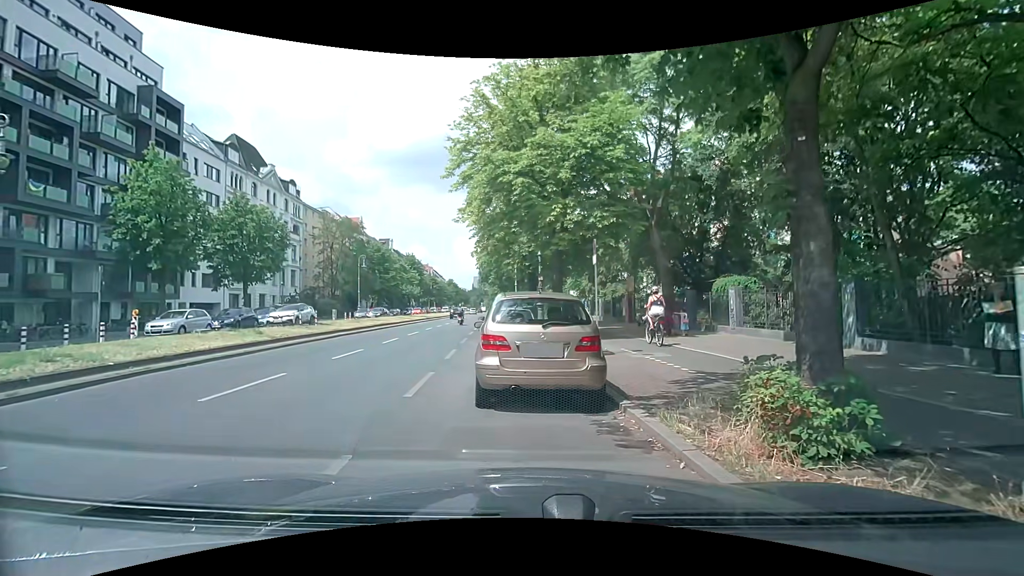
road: secondary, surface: asphalt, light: Day
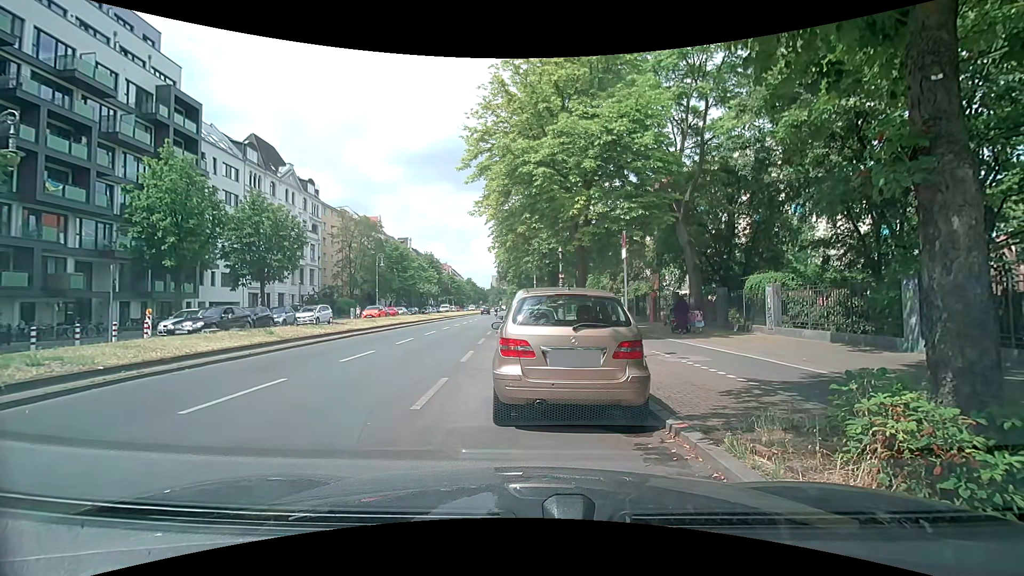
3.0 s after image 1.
(0.0, +1.1) m; 0°
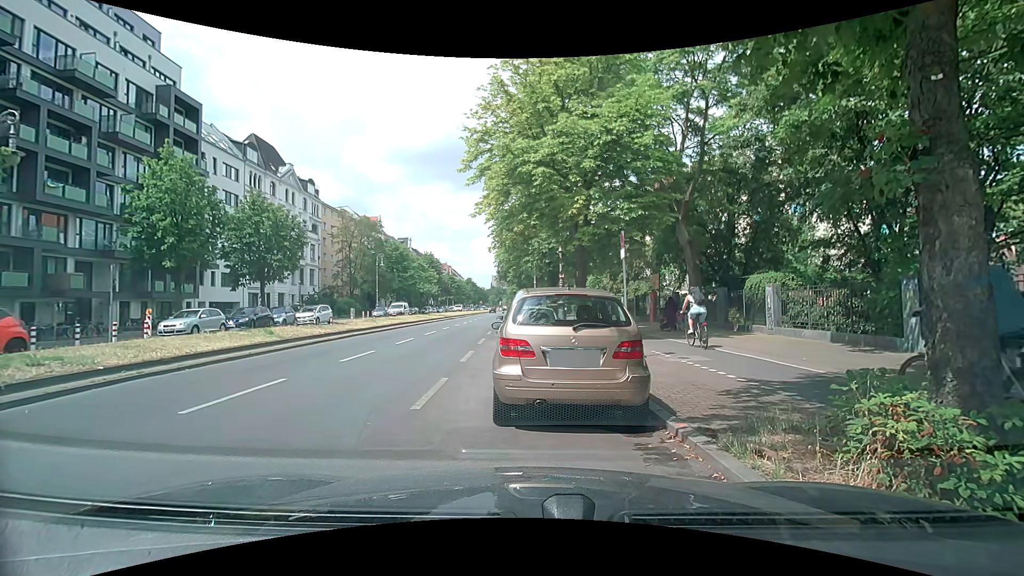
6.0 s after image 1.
(0.0, 0.0) m; 0°
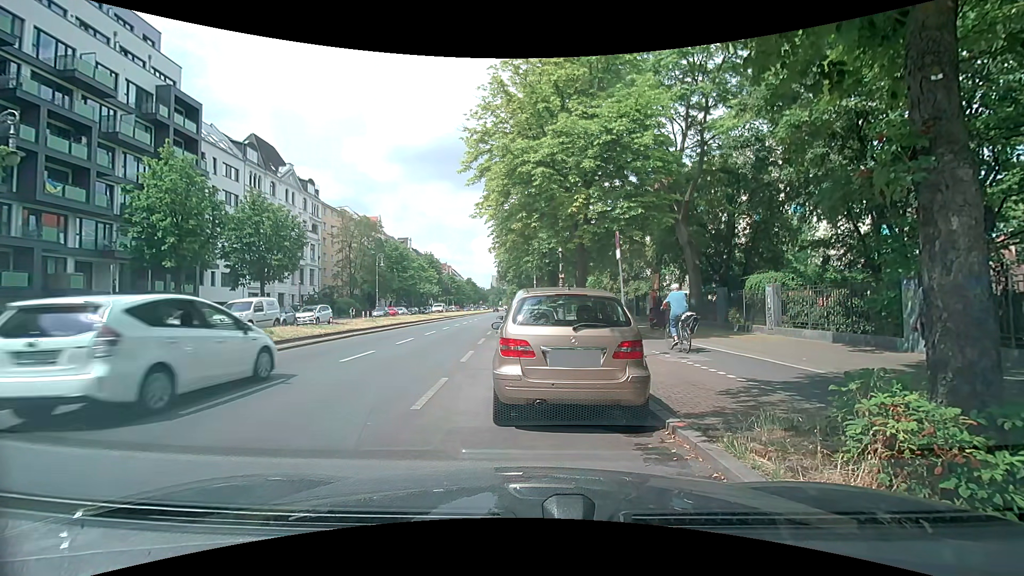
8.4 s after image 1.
(0.0, 0.0) m; 0°
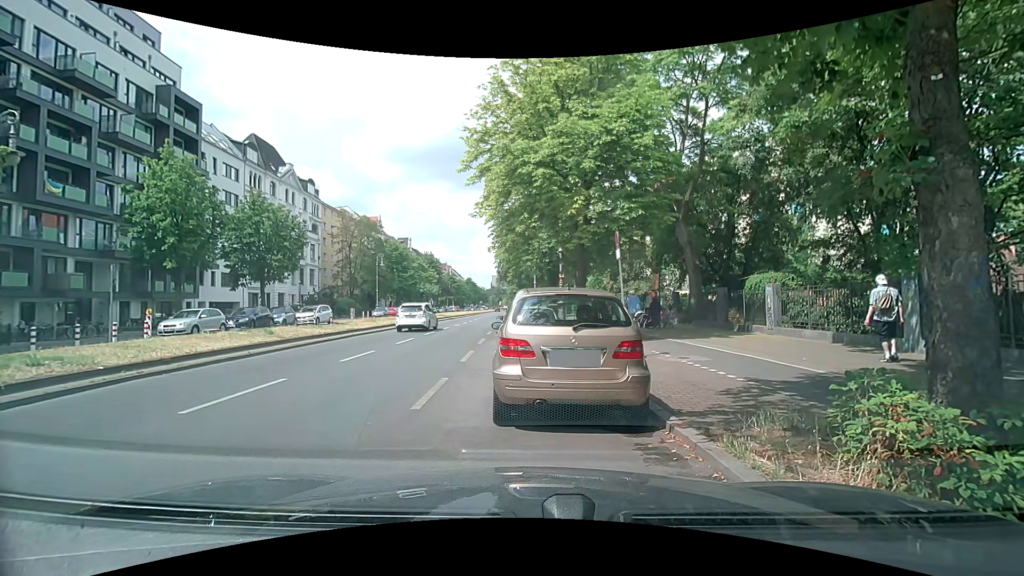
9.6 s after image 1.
(0.0, 0.0) m; 0°
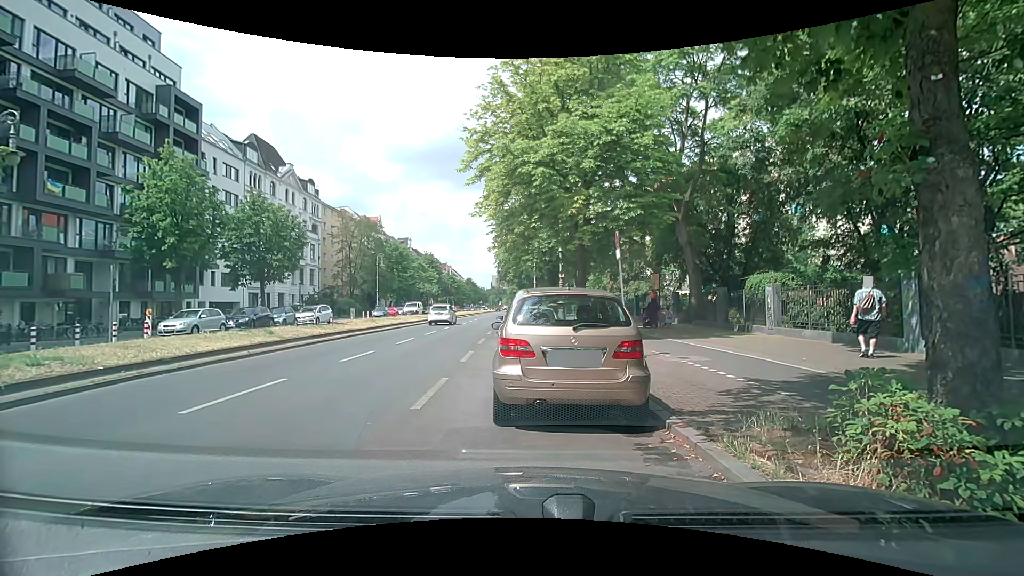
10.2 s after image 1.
(0.0, 0.0) m; 0°
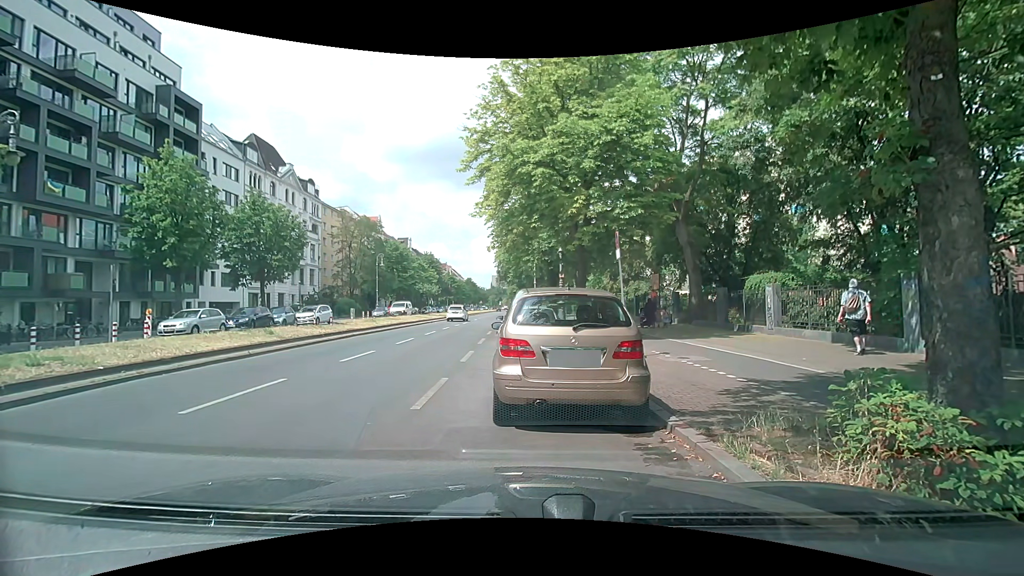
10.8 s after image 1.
(0.0, 0.0) m; 0°
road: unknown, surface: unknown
